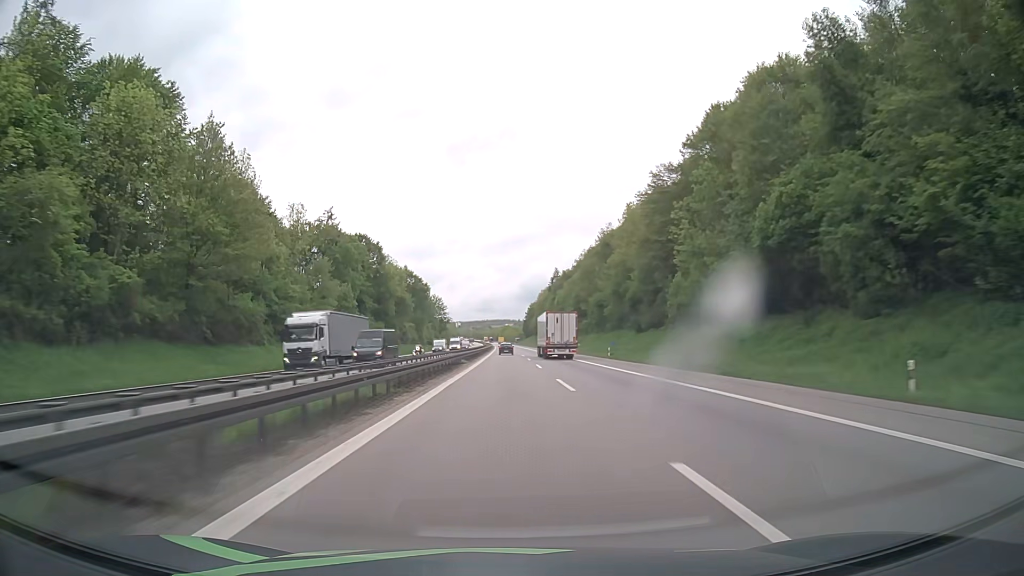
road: motorway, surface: asphalt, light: Day
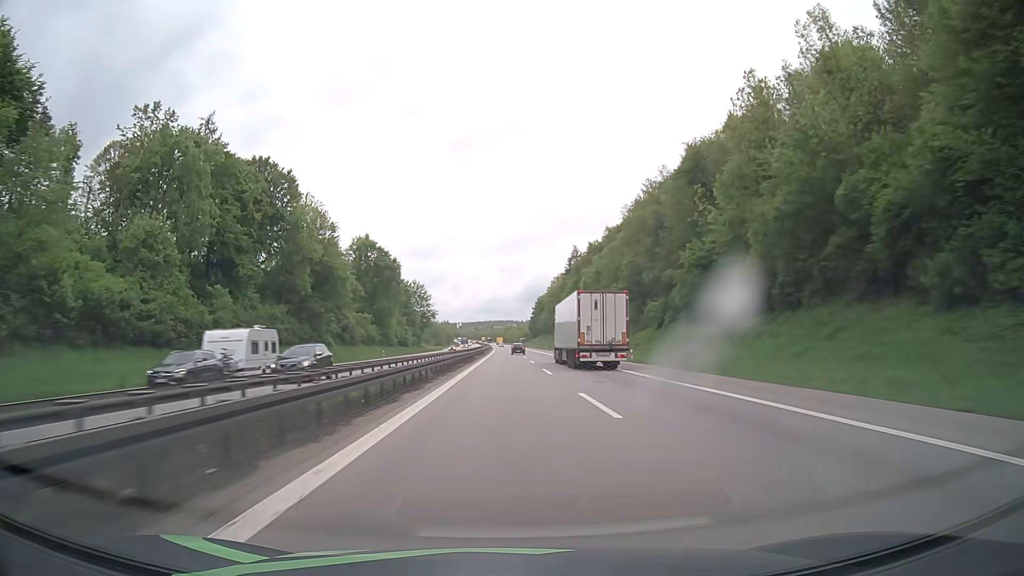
(-0.1, +61.7) m; 0°
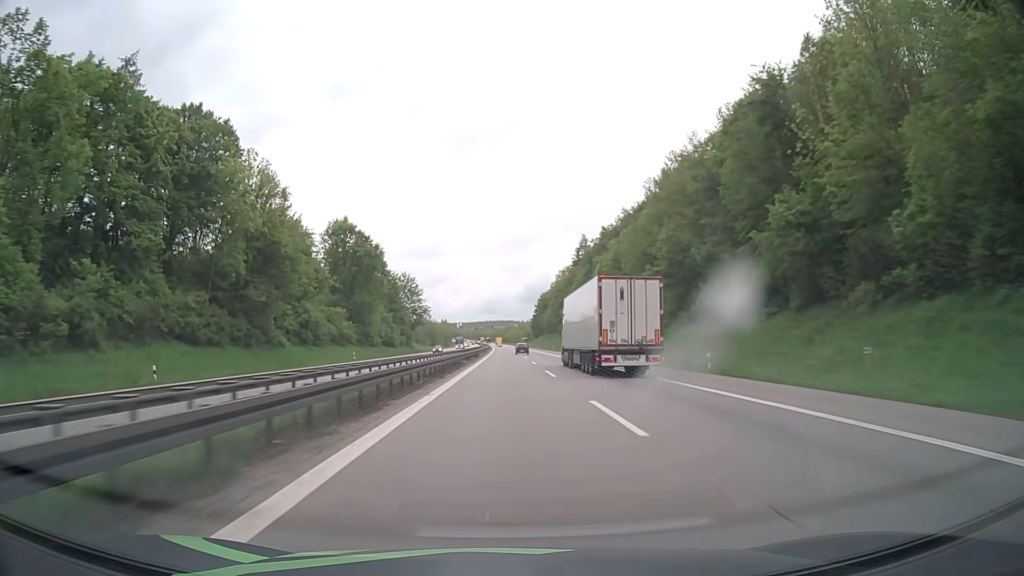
(0.0, +20.6) m; 0°
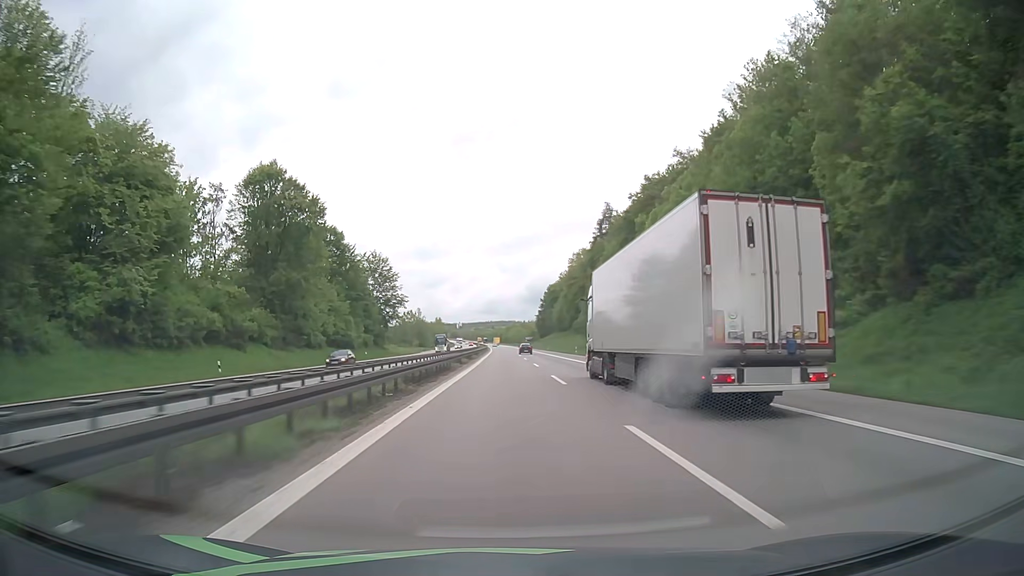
(0.0, +41.2) m; 0°
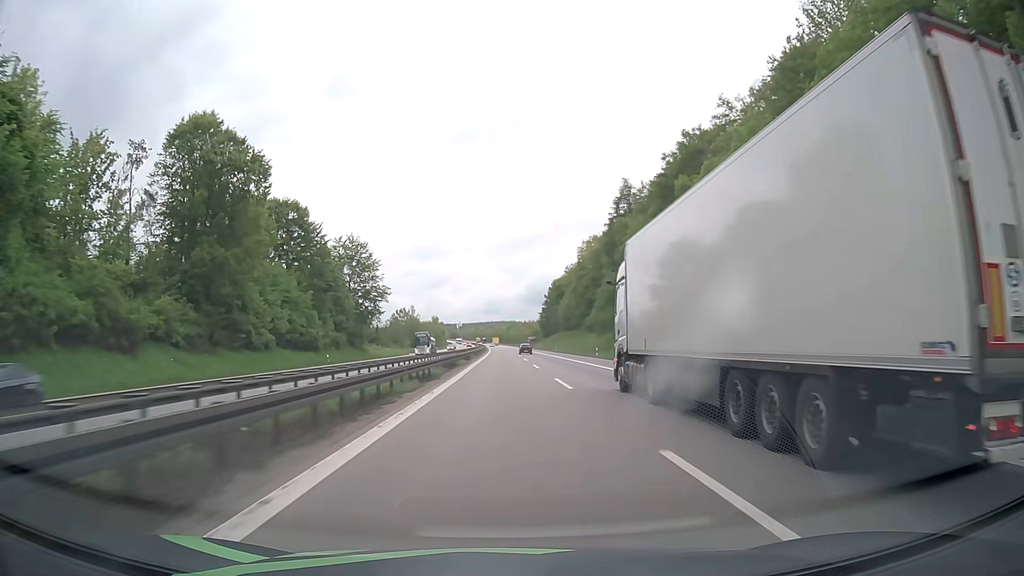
(0.0, +20.6) m; 0°
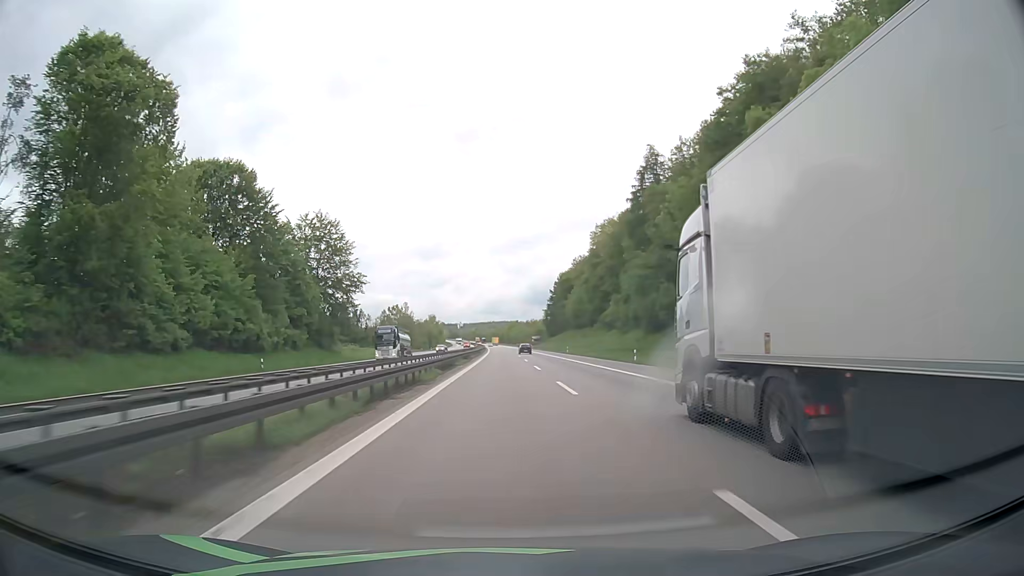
(0.0, +20.6) m; 0°
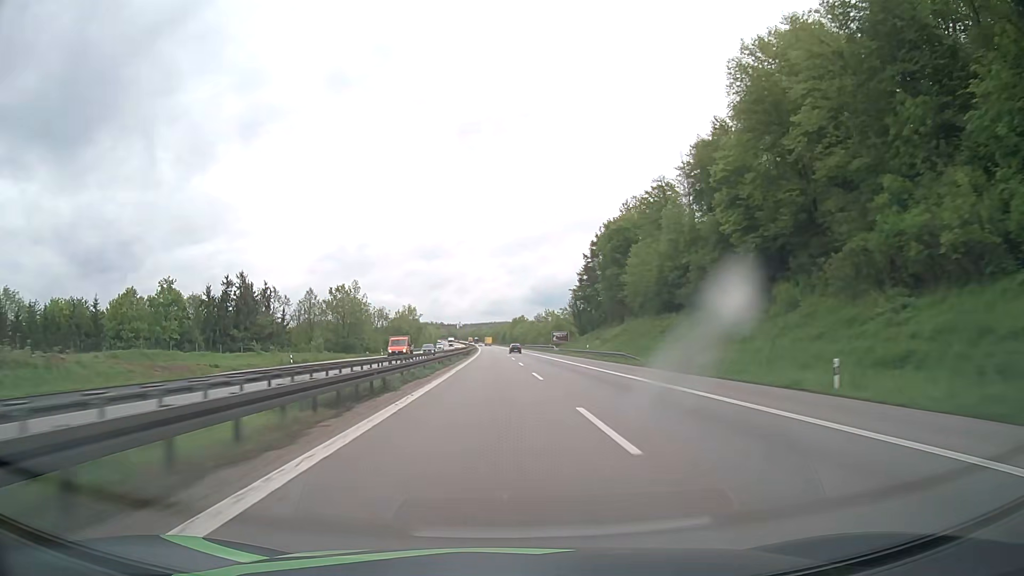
(-0.4, +82.4) m; 0°
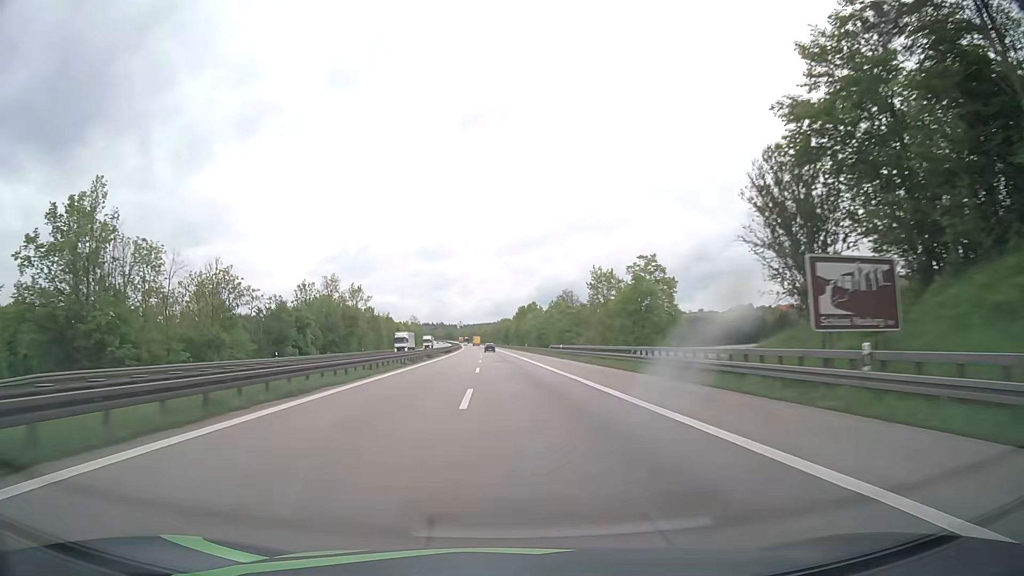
(+0.3, +103.1) m; 0°
(0, +10) (0, +20) (0, +30) (0, +40) (0, +50) (-1, +60) (-1, +70) (-1, +80) (-1, +90) (-2, +100) m
